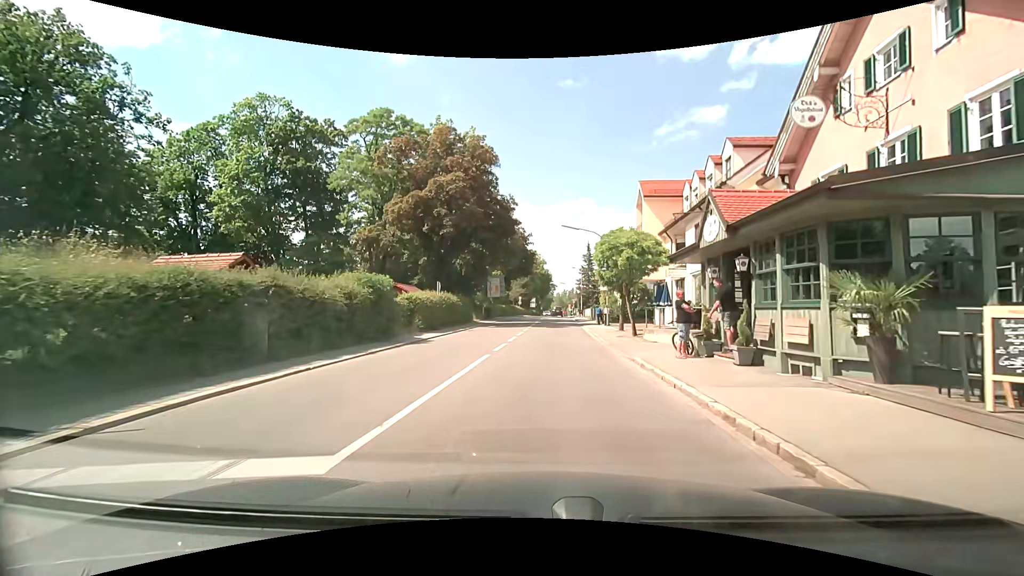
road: secondary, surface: asphalt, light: Day
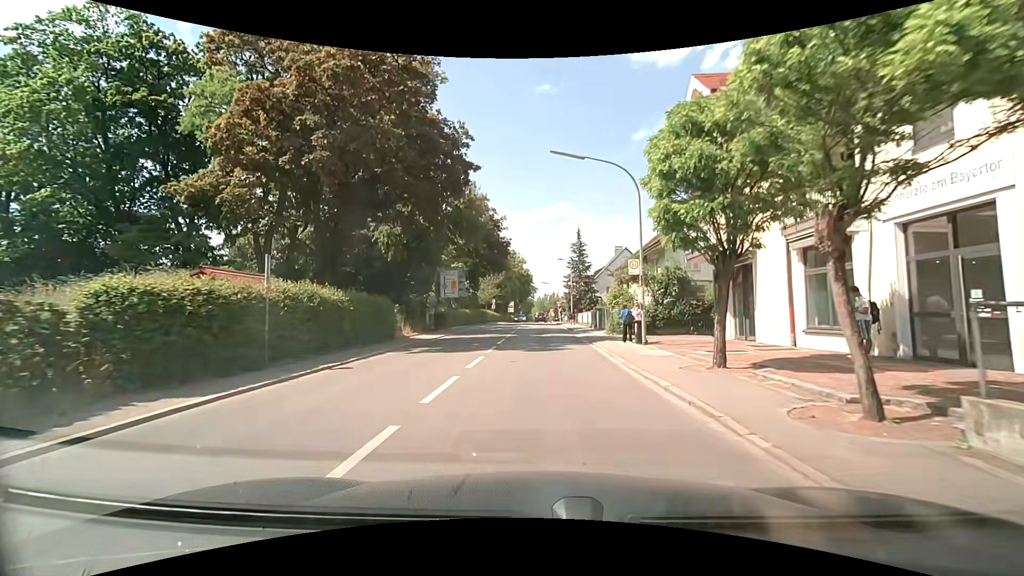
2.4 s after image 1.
(+0.3, +17.9) m; +2°
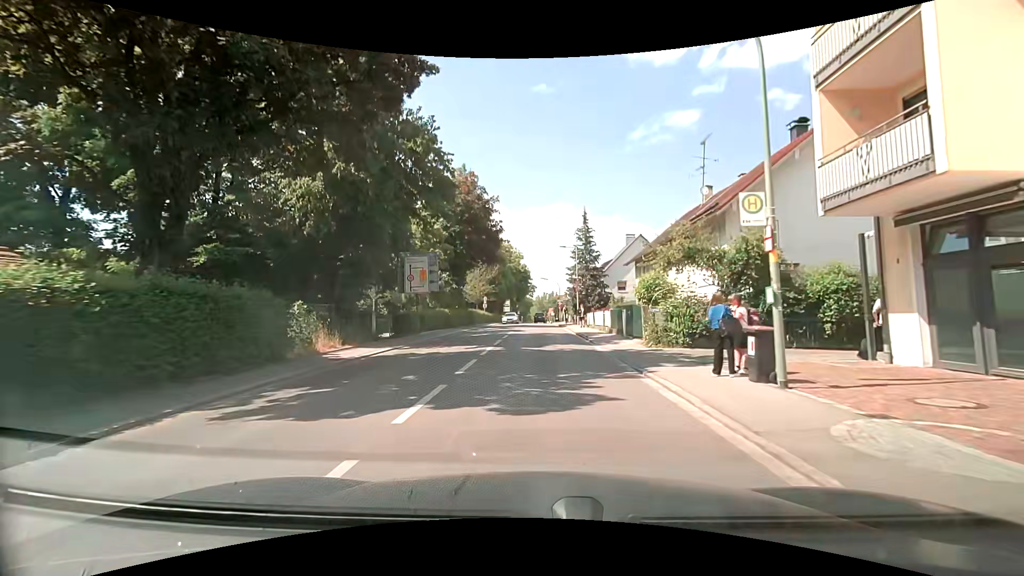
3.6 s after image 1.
(+0.1, +10.4) m; +2°
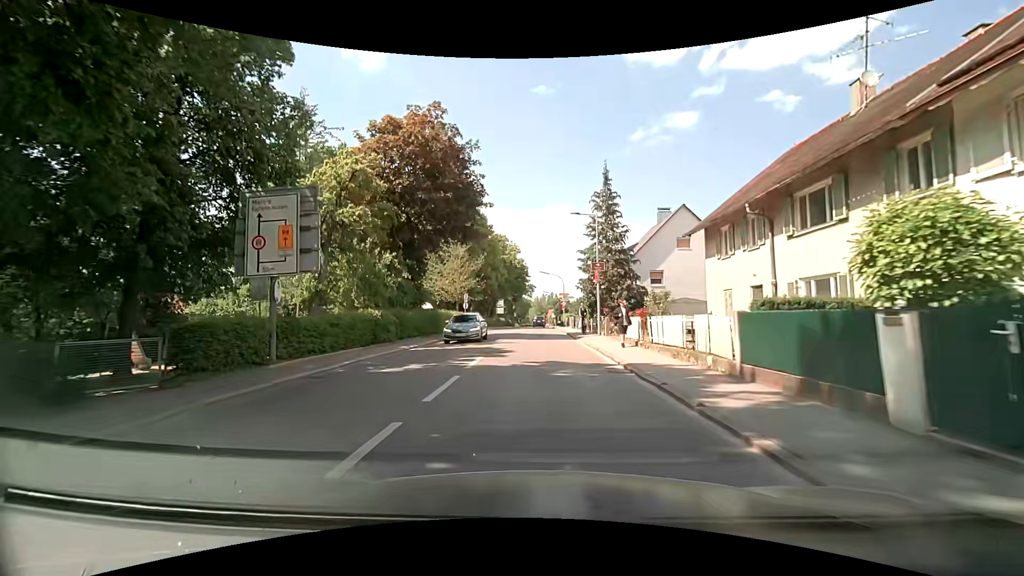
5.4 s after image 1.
(-0.4, +16.4) m; -2°
(0, +10) (0, +20) (0, +30) (0, +40) (0, +50) (0, +60) (+1, +70) (+1, +80) (+1, +90) (+1, +100) m
